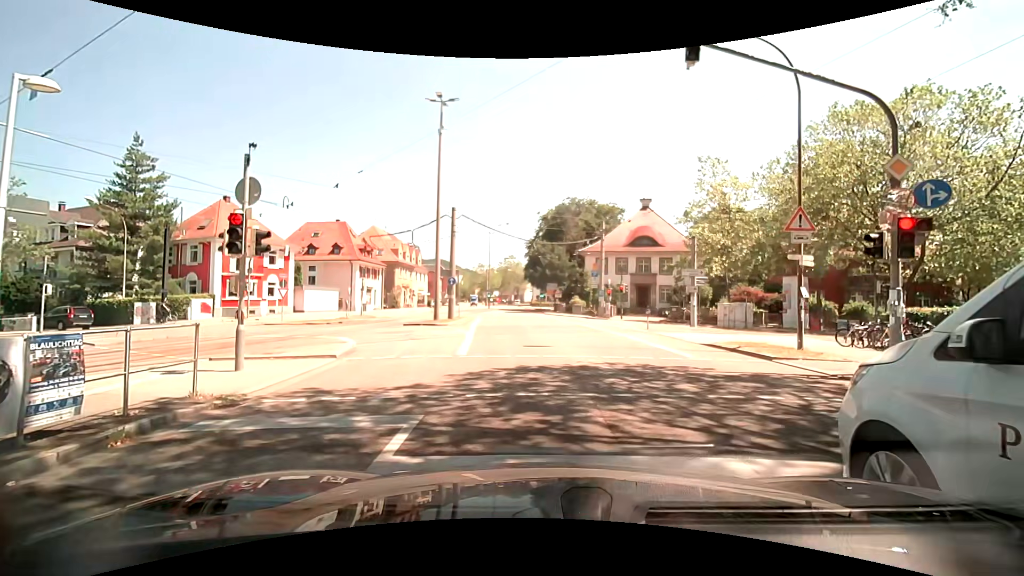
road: secondary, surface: asphalt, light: Day
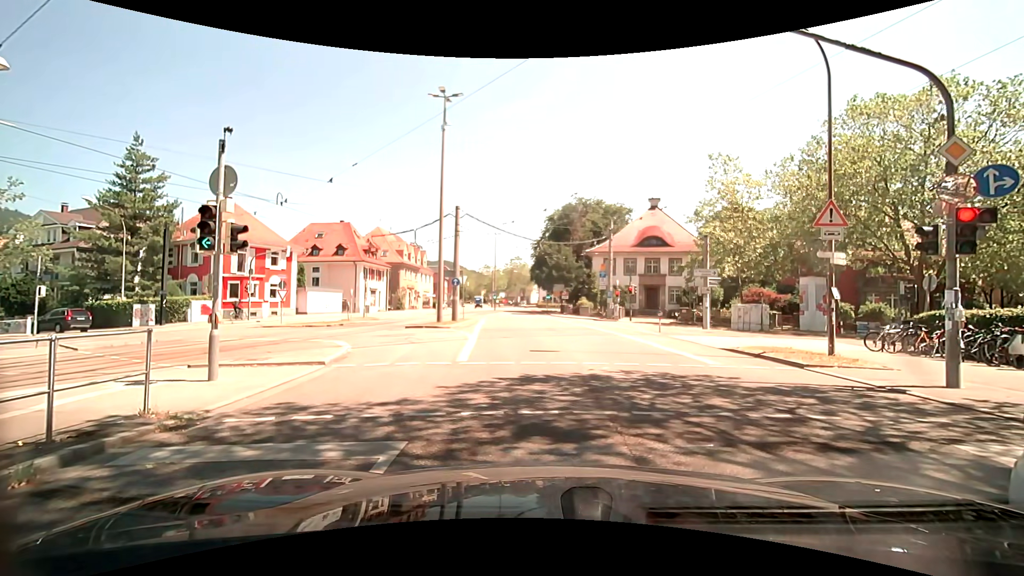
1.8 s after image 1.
(0.0, +1.0) m; 0°
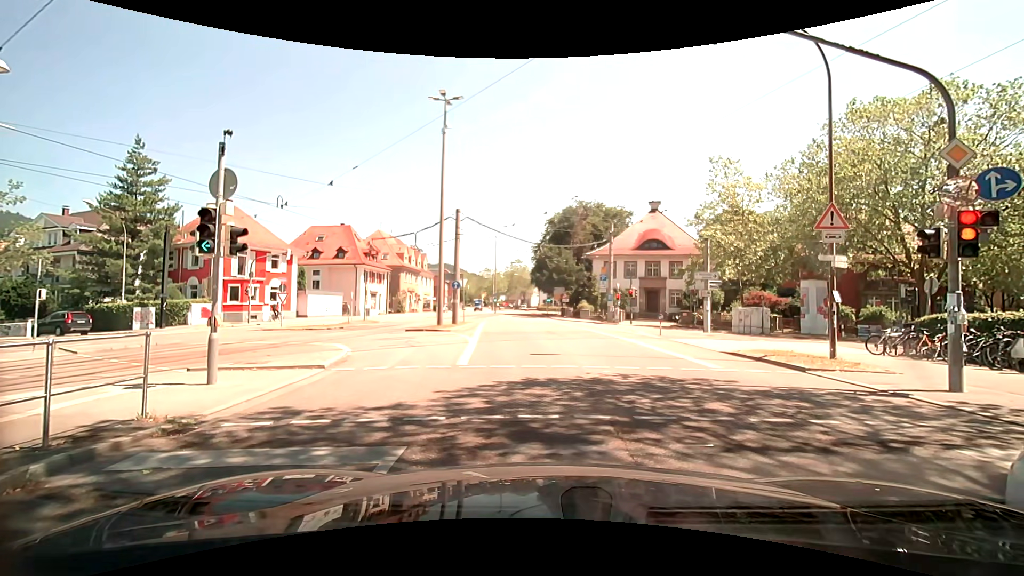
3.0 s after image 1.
(0.0, +0.1) m; 0°
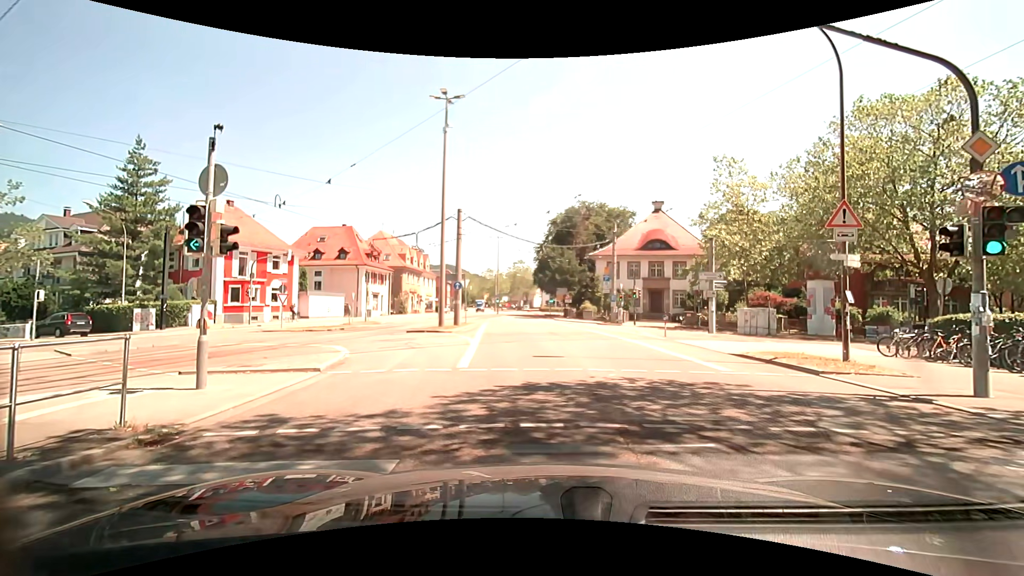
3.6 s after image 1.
(0.0, +0.4) m; 0°
